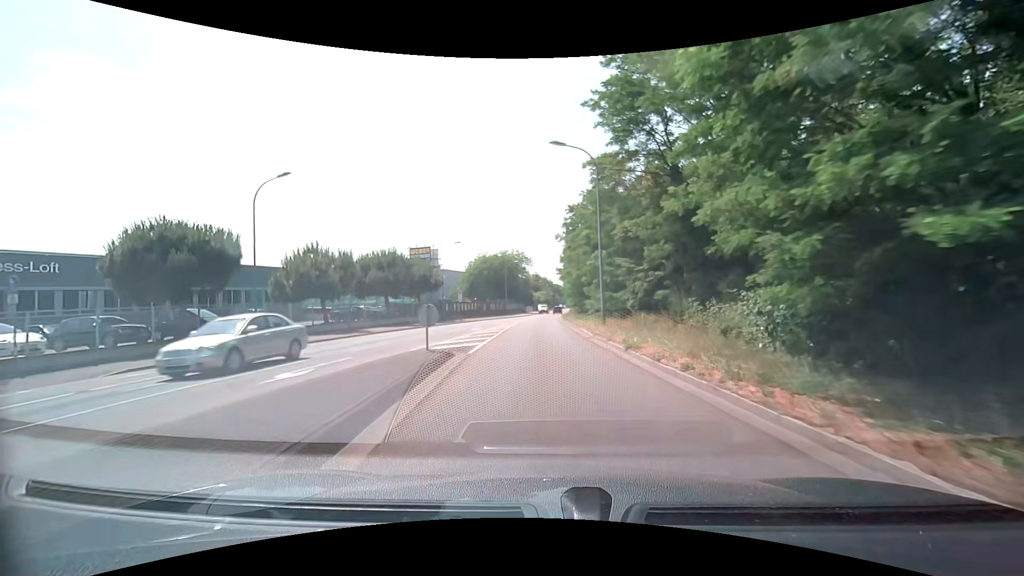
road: secondary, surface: asphalt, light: Day
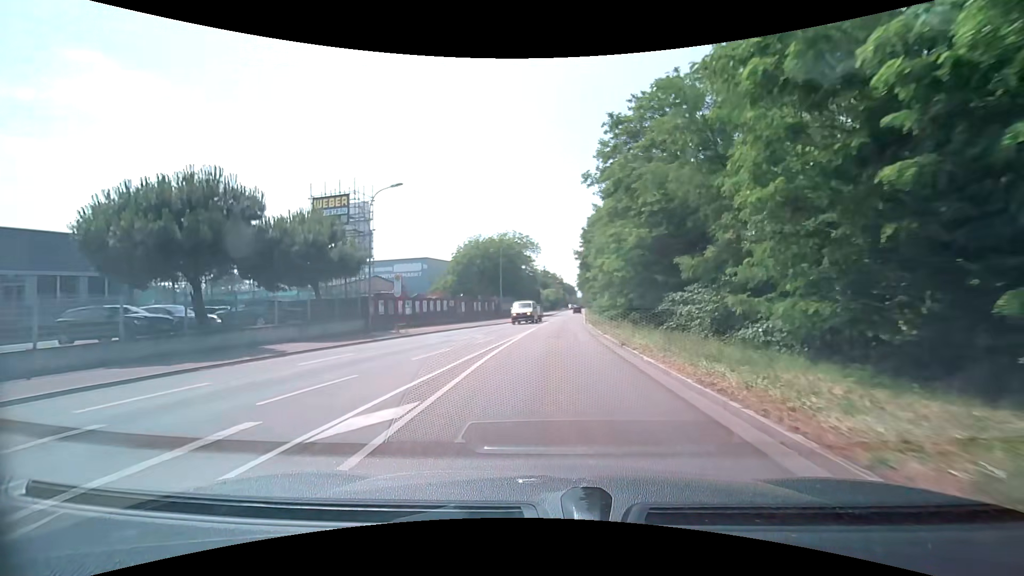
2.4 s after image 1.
(-0.6, +27.9) m; -1°
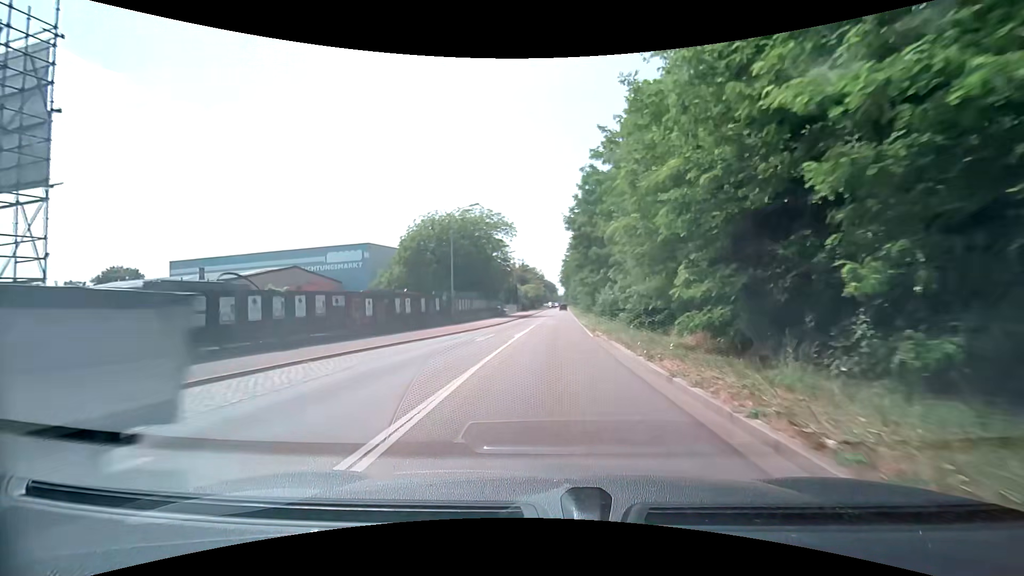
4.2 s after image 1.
(+0.4, +21.2) m; +2°
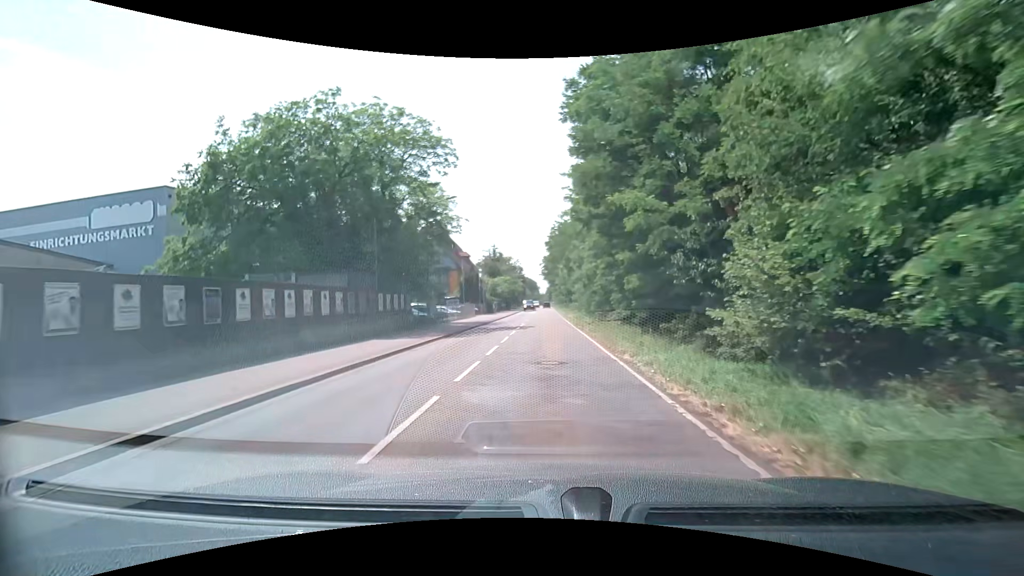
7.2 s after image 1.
(+0.8, +35.8) m; +2°
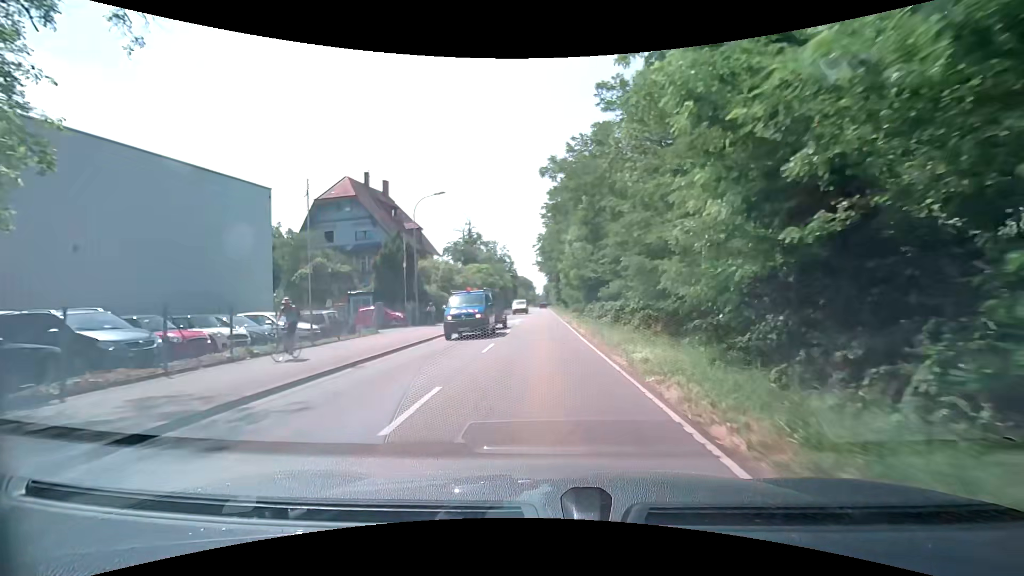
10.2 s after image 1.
(+0.1, +35.3) m; +1°
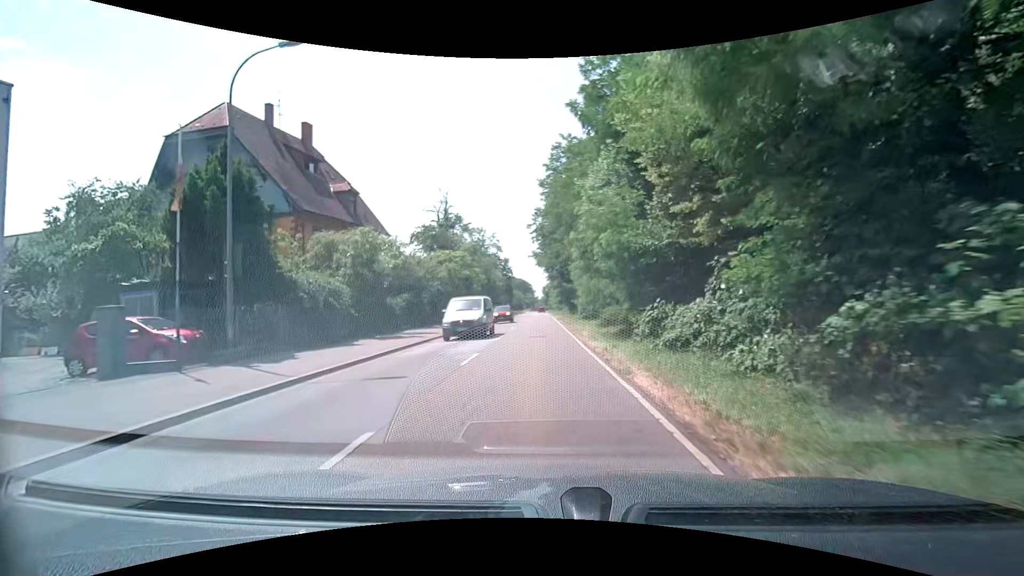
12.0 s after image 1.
(-0.1, +20.8) m; -1°
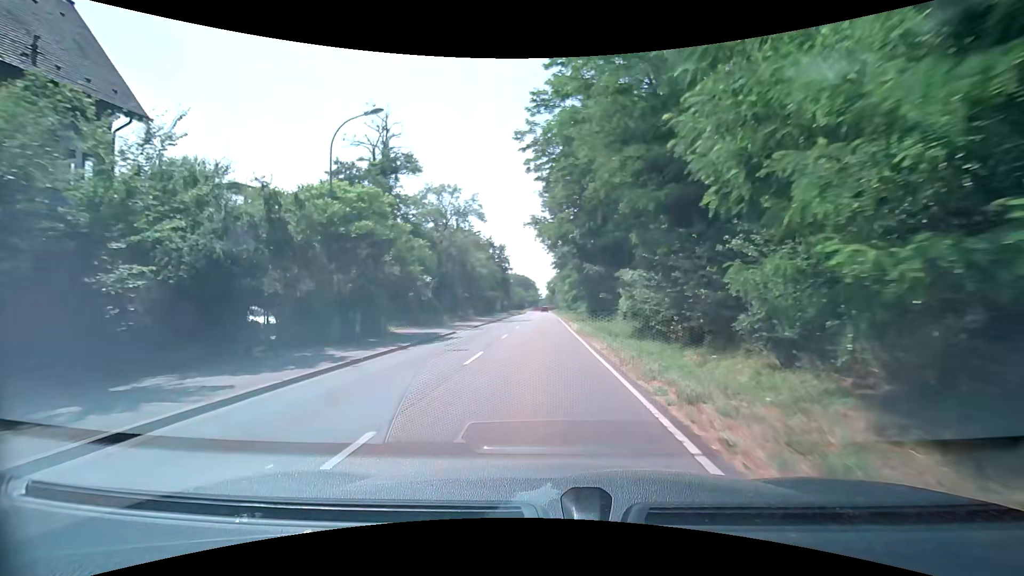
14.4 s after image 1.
(-0.1, +27.3) m; -1°
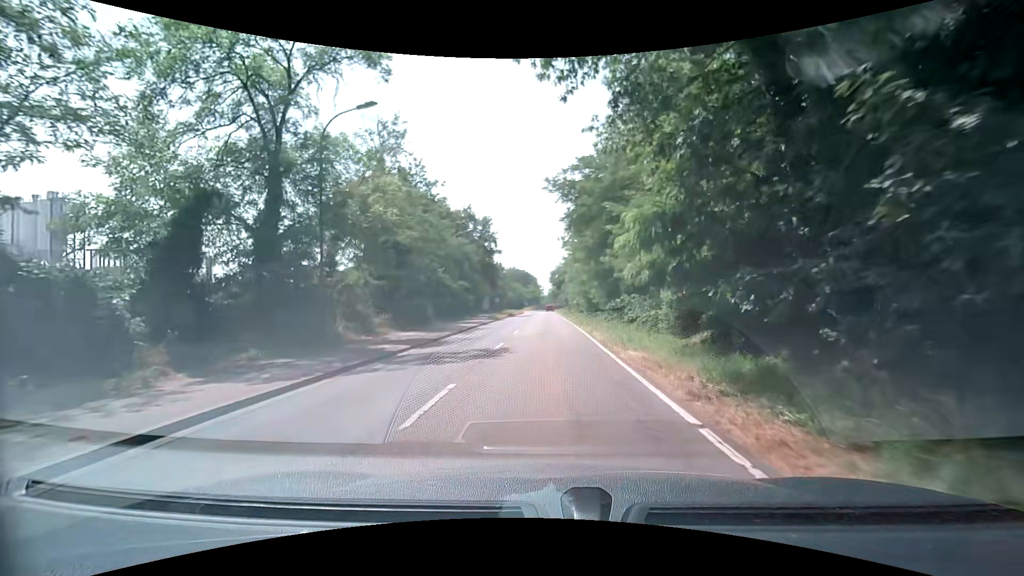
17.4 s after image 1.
(0.0, +33.1) m; 0°
(0, +10) (0, +20) (0, +30) (0, +40) (0, +50) (0, +60) (0, +70) (0, +80) (0, +90) (0, +100) m
